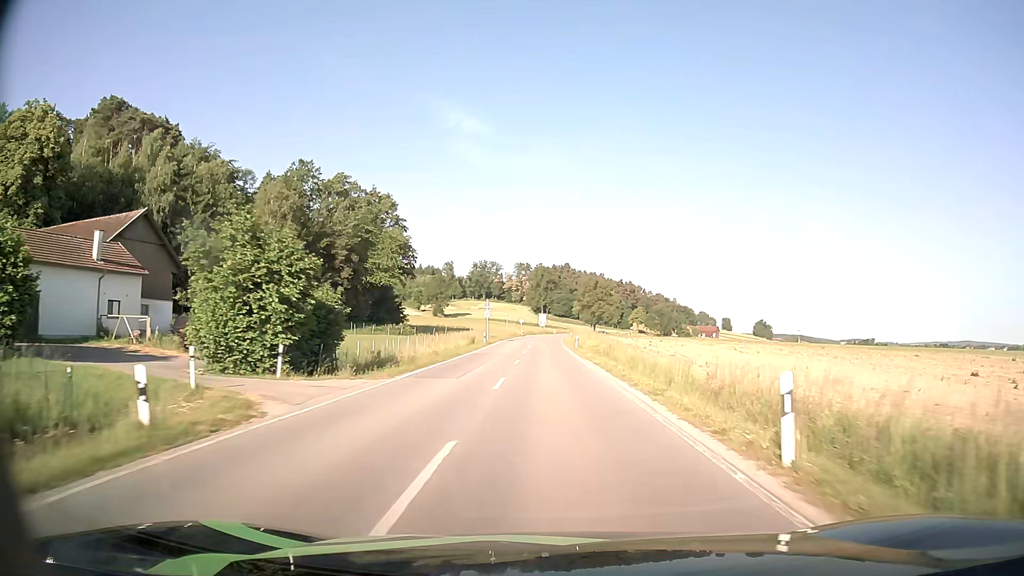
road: secondary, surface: asphalt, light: Day
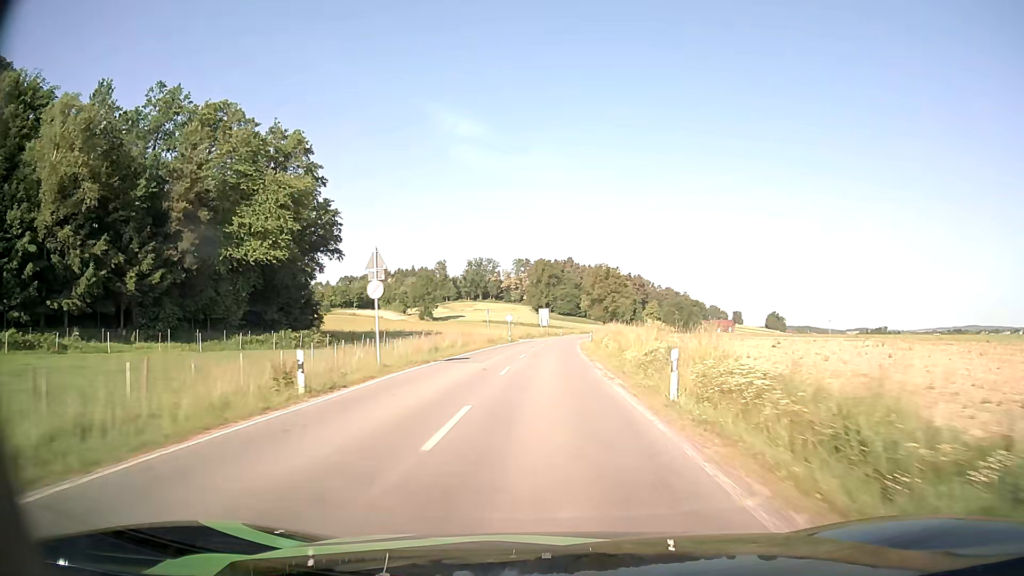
(0.0, +42.5) m; 0°
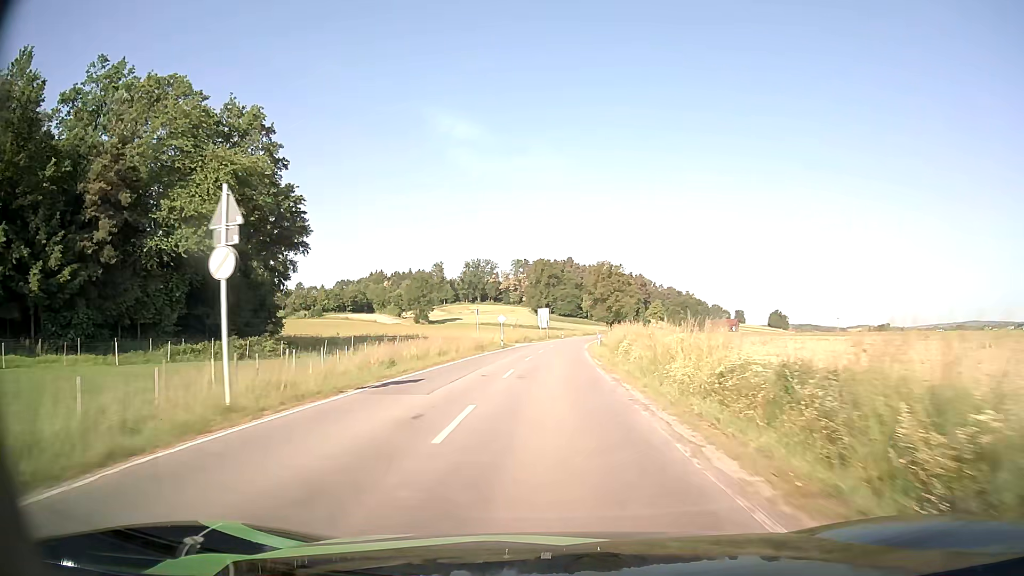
(0.0, +11.0) m; 0°
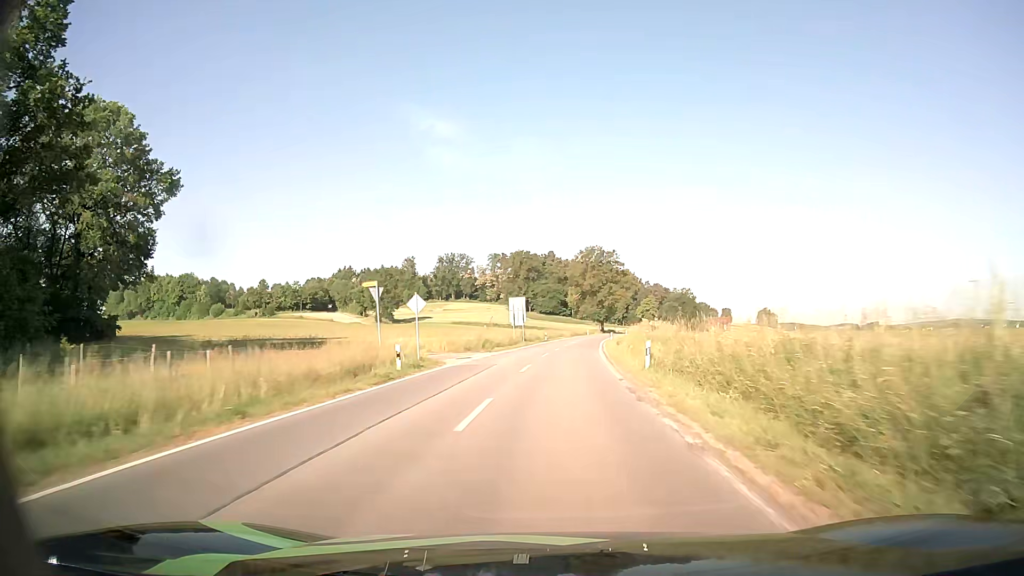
(+0.2, +33.0) m; +1°
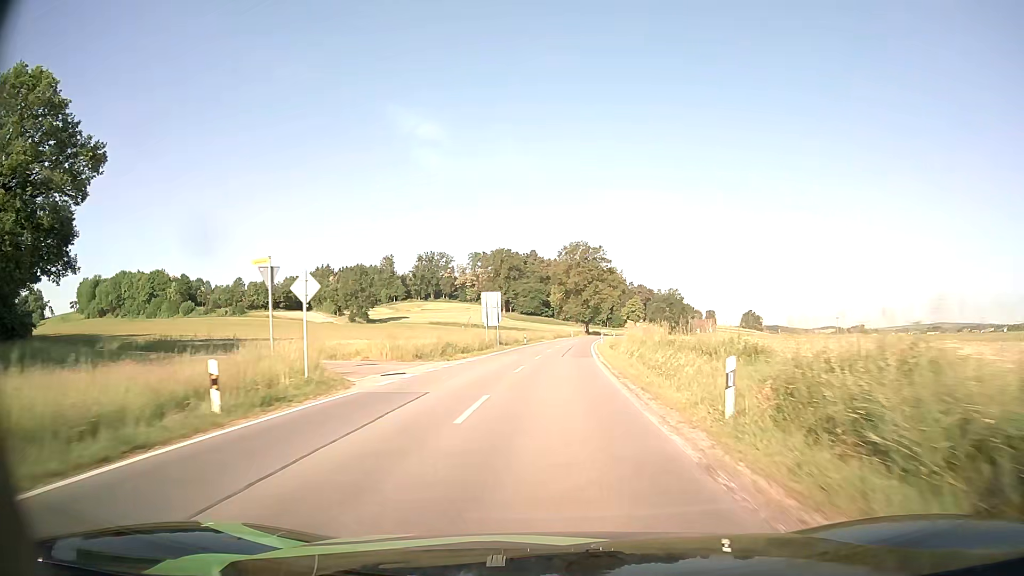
(+0.1, +11.2) m; +2°
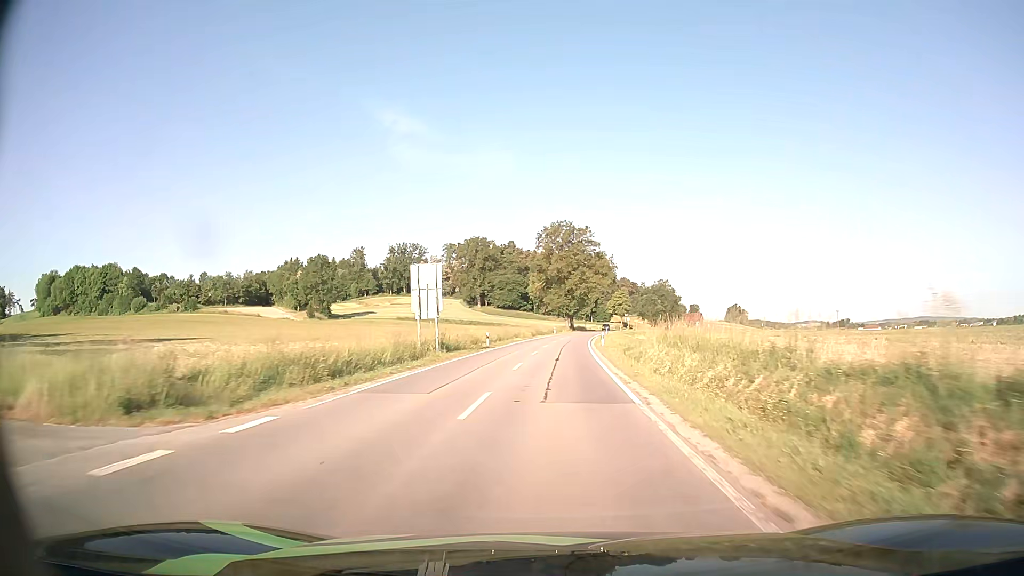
(+0.4, +22.4) m; +2°
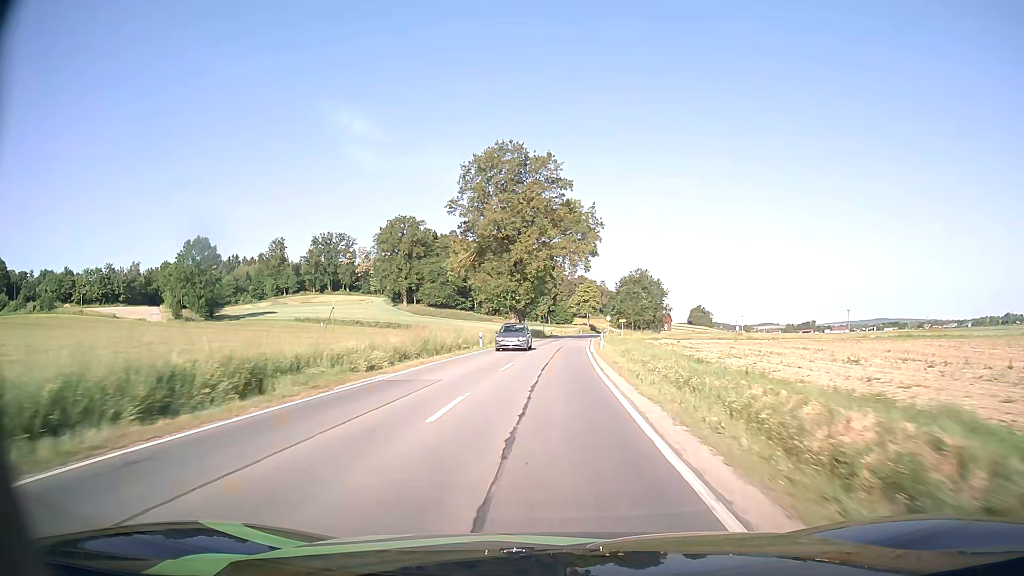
(+2.1, +56.6) m; +4°
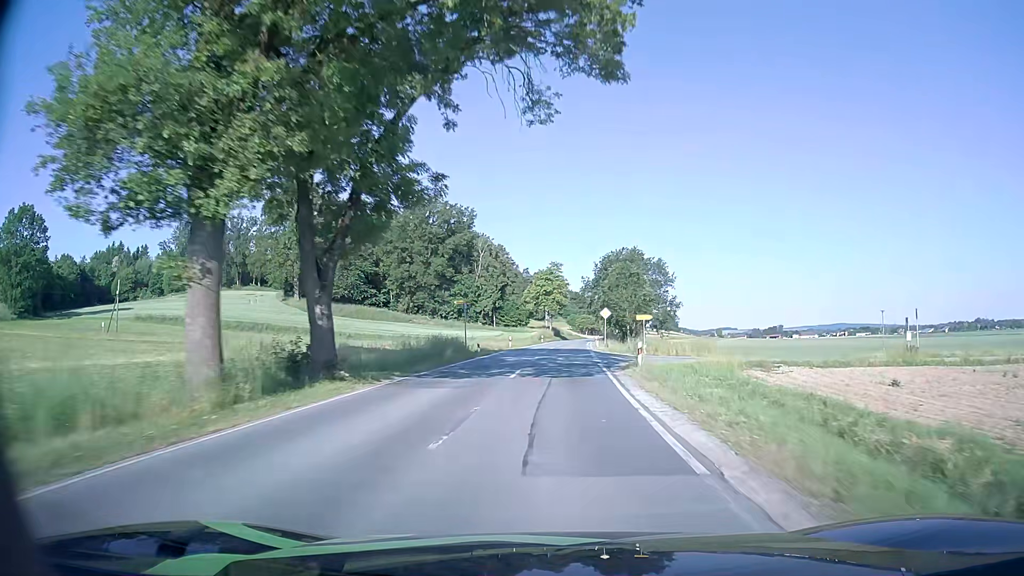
(+1.8, +58.7) m; +4°
(0, +10) (0, +20) (+1, +30) (+1, +40) (+1, +50) (+2, +60) (+2, +70) (+3, +80) (+4, +90) (+4, +100) m
